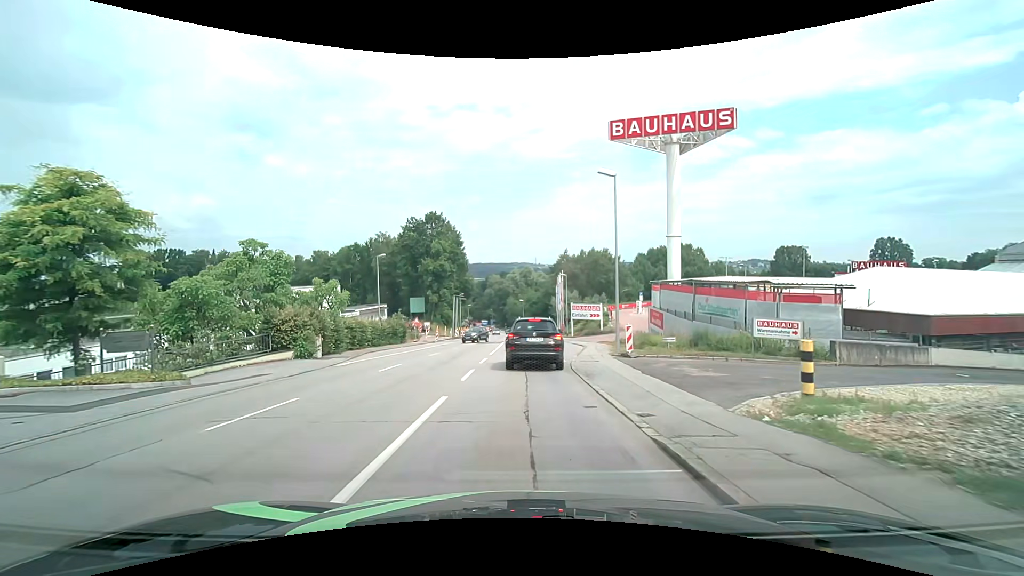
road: tertiary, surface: asphalt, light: Day
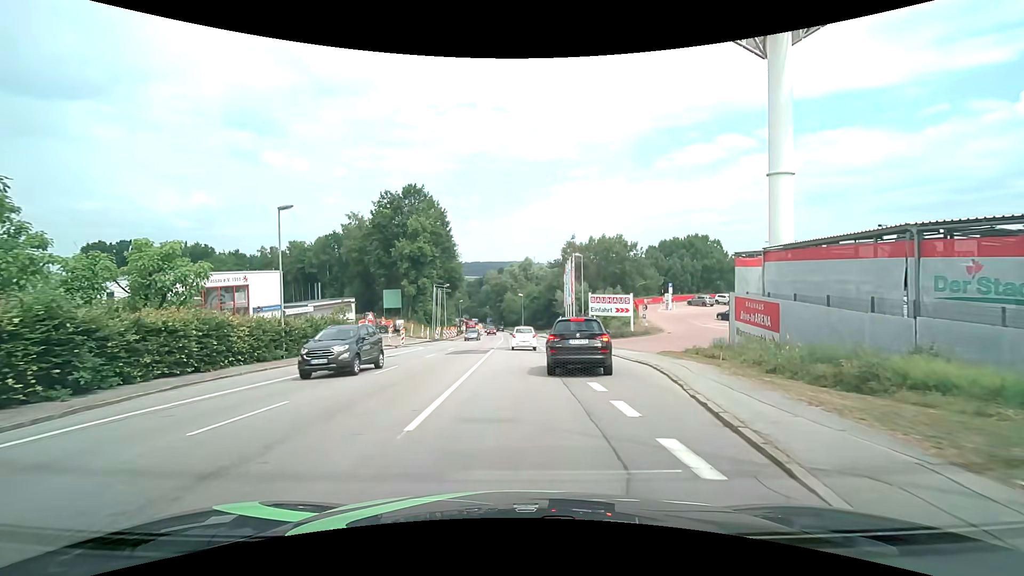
(0.0, +18.4) m; 0°
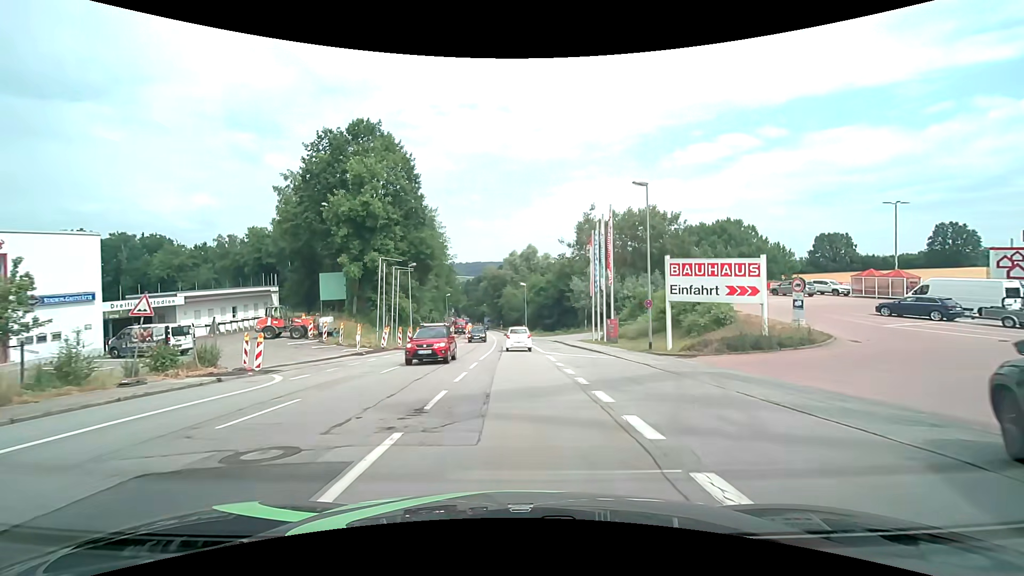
(0.0, +25.7) m; 0°
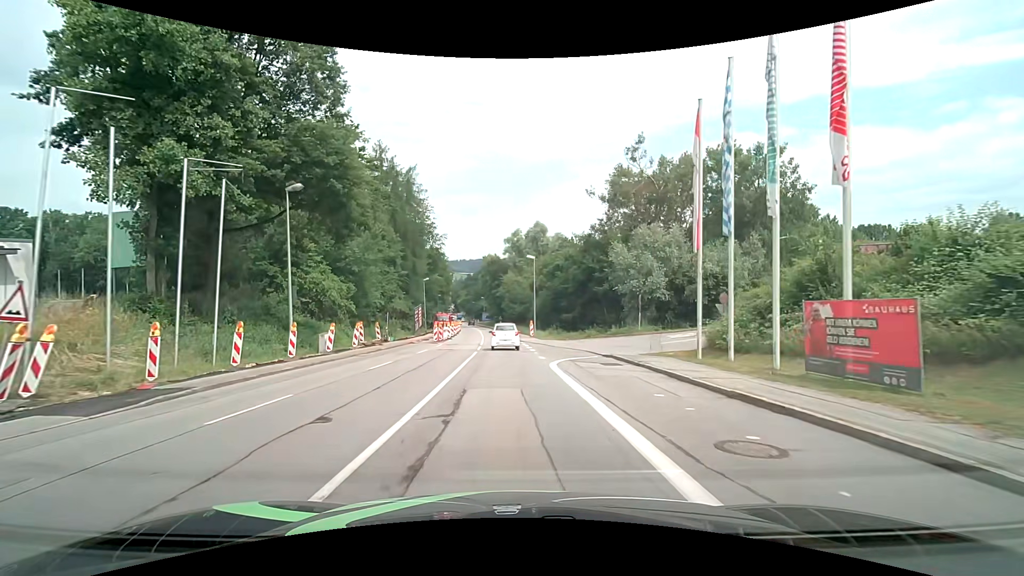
(+0.1, +27.7) m; 0°
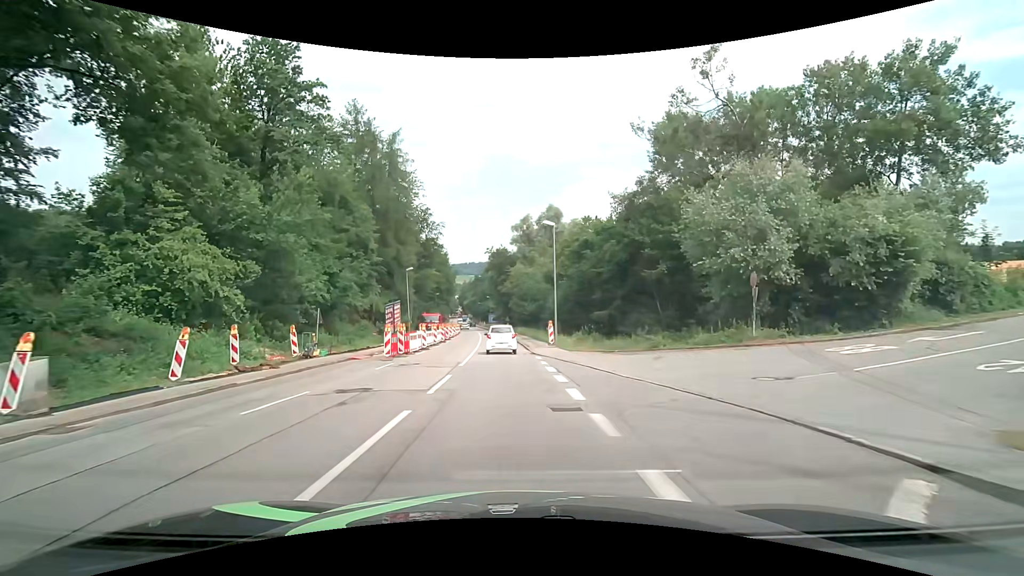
(0.0, +17.0) m; -1°
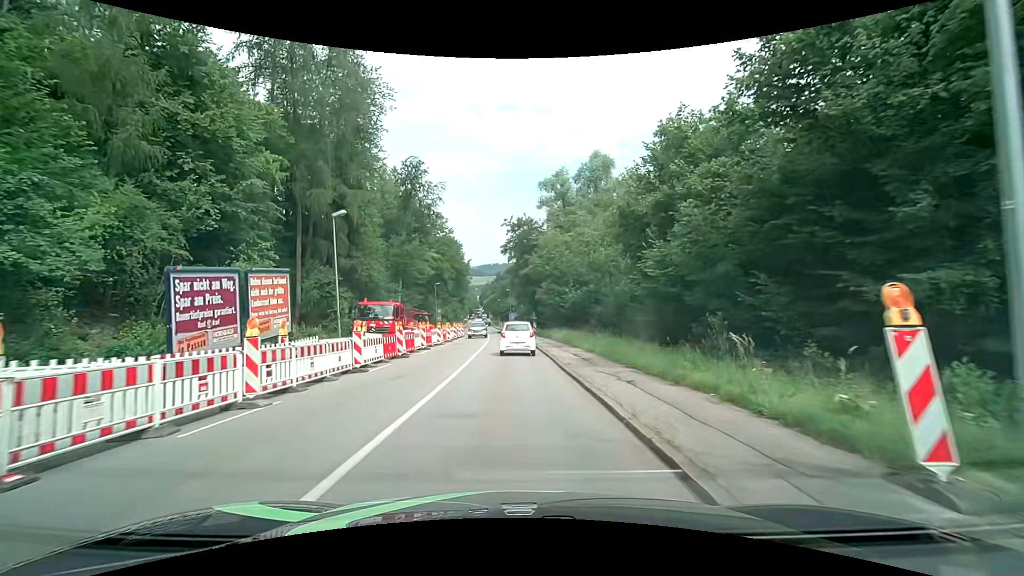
(-1.0, +28.9) m; -3°
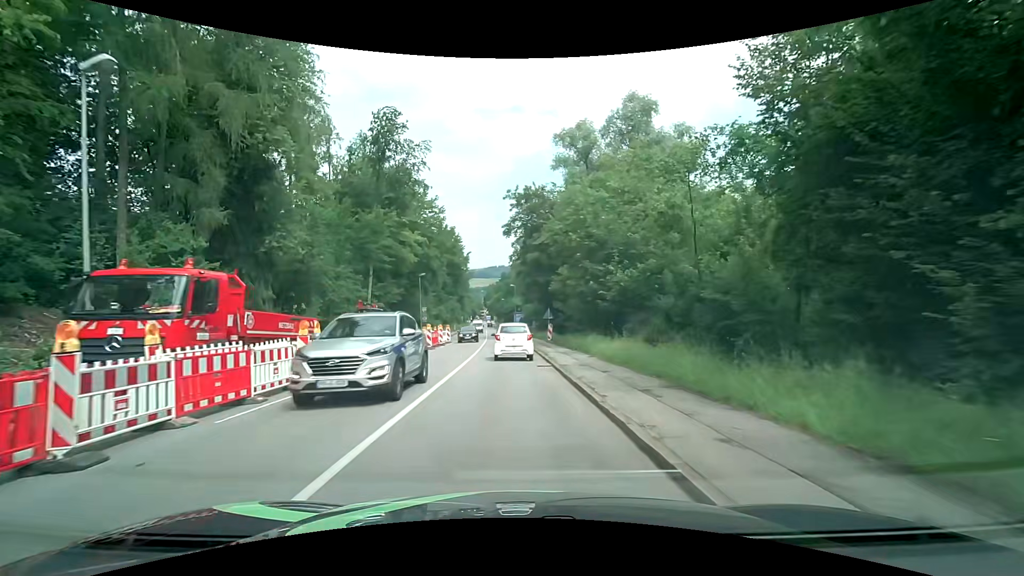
(-0.2, +17.0) m; -1°
